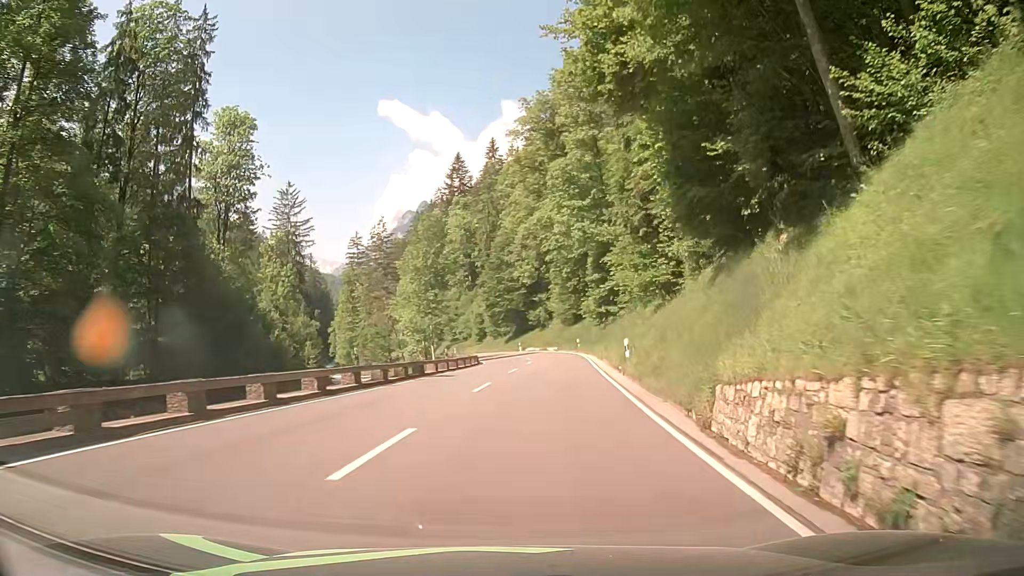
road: primary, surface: asphalt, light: Day
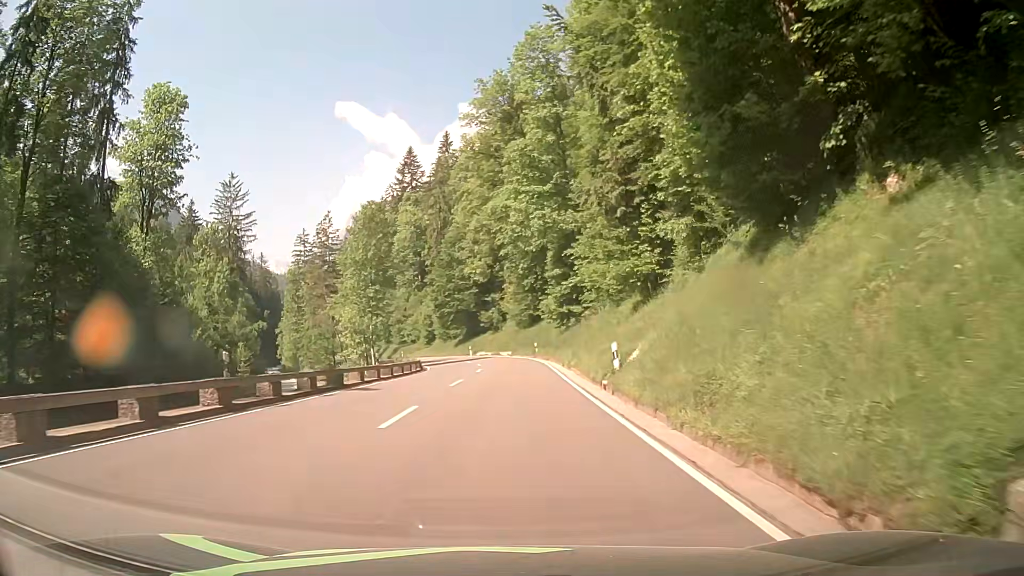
(+0.4, +7.5) m; +6°
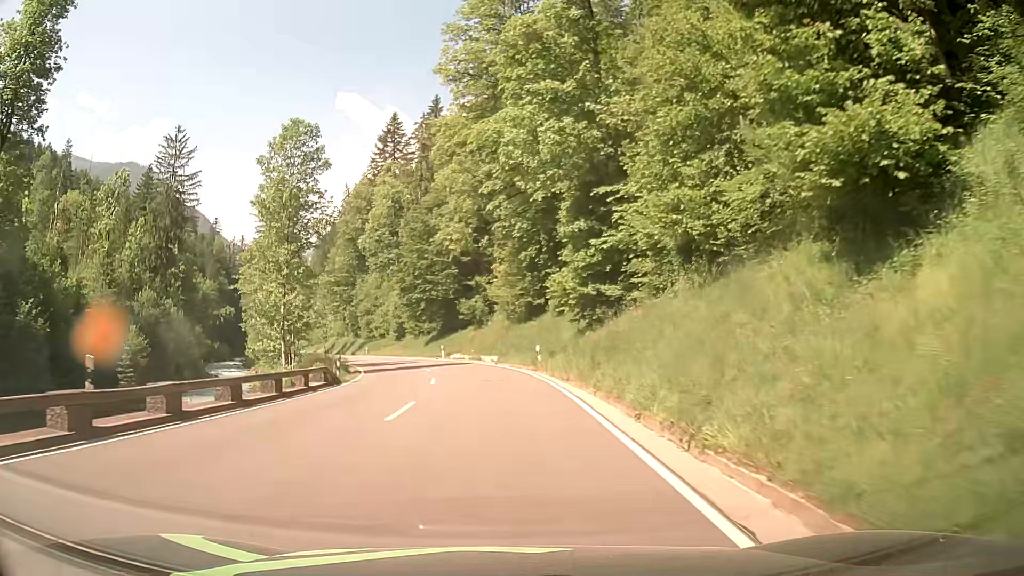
(+0.3, +22.7) m; +1°
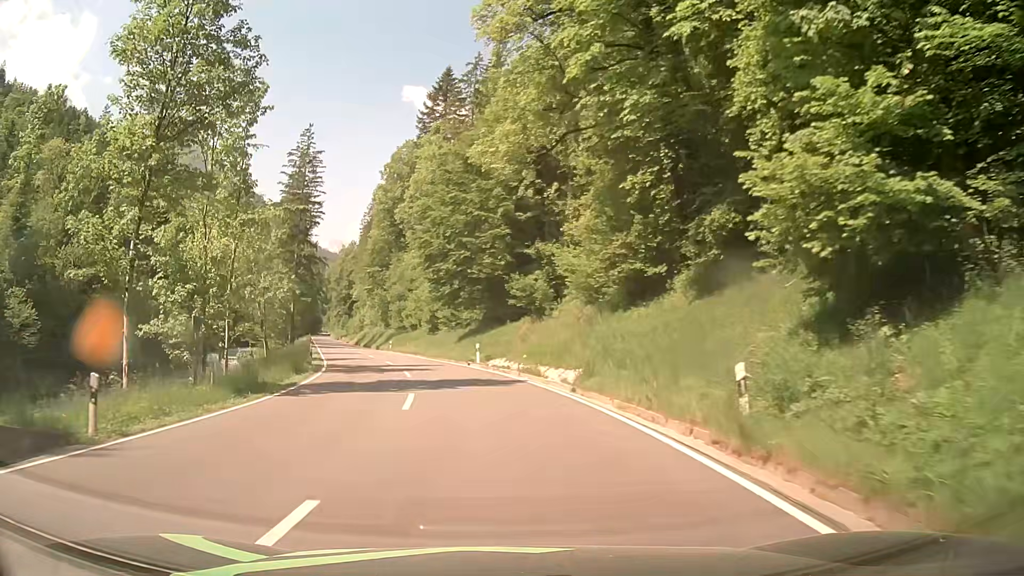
(-0.8, +22.8) m; -4°
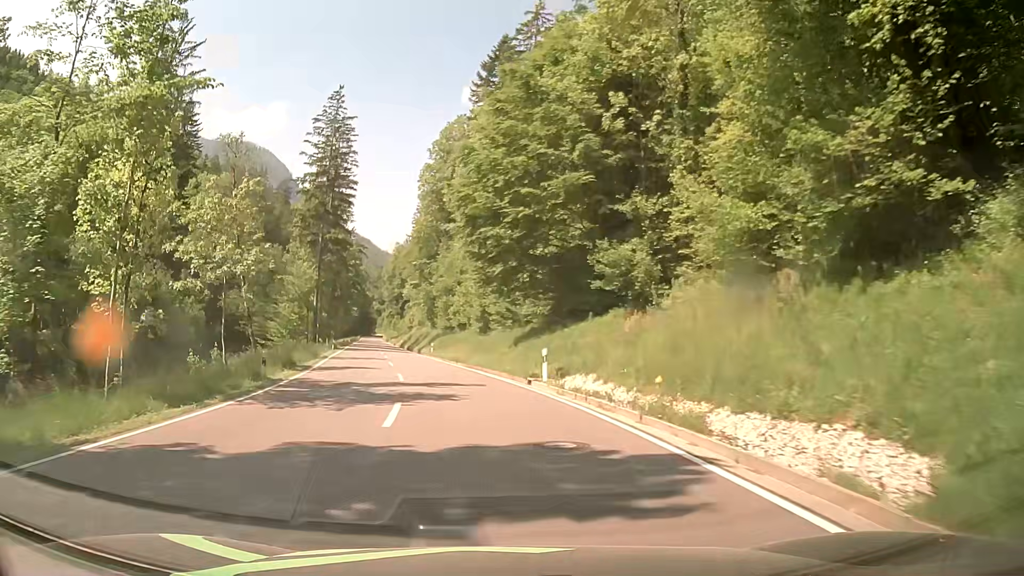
(-0.8, +15.2) m; -5°
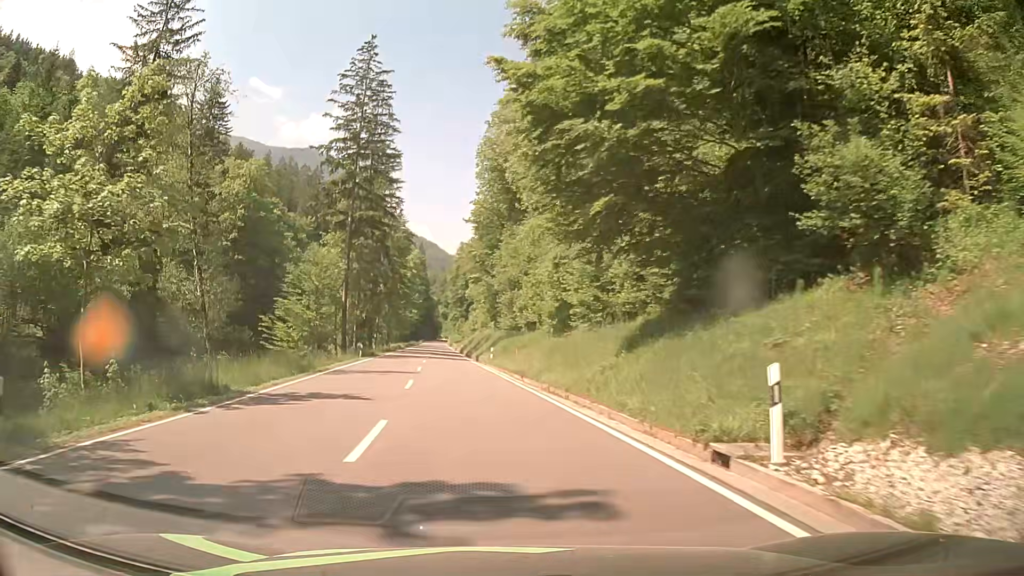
(-0.8, +15.2) m; -6°
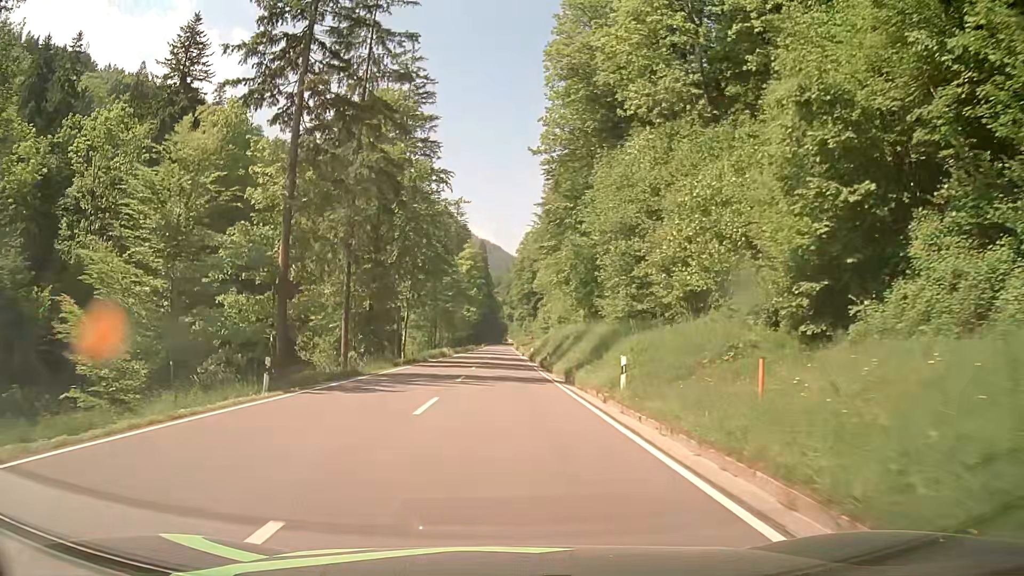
(-2.1, +31.0) m; -5°
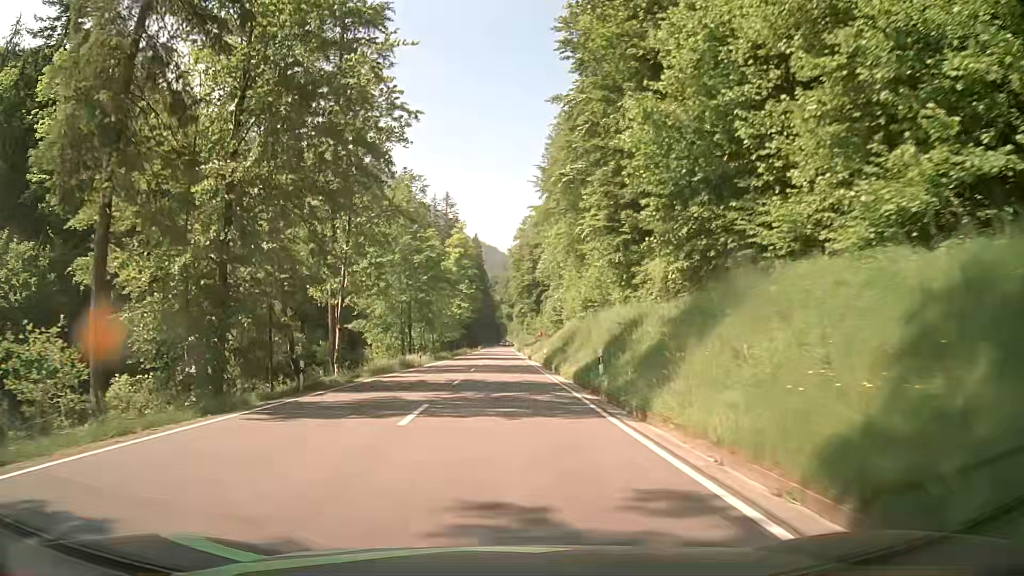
(-0.3, +25.9) m; 0°
(0, +10) (0, +20) (0, +30) (-1, +40) (-1, +50) (-1, +60) (-1, +70) (-1, +80) (-1, +90) (-1, +100) m
